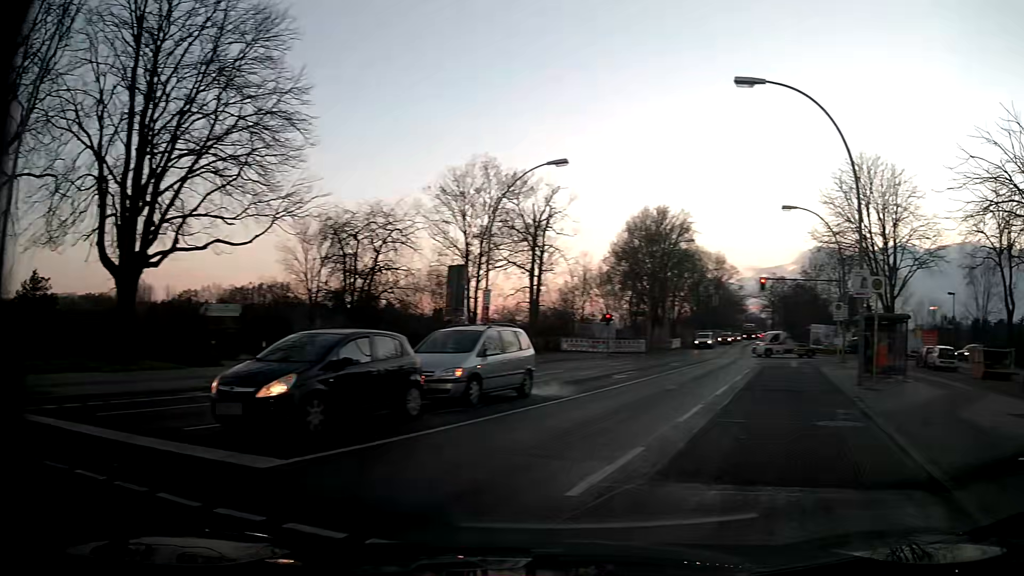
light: Day
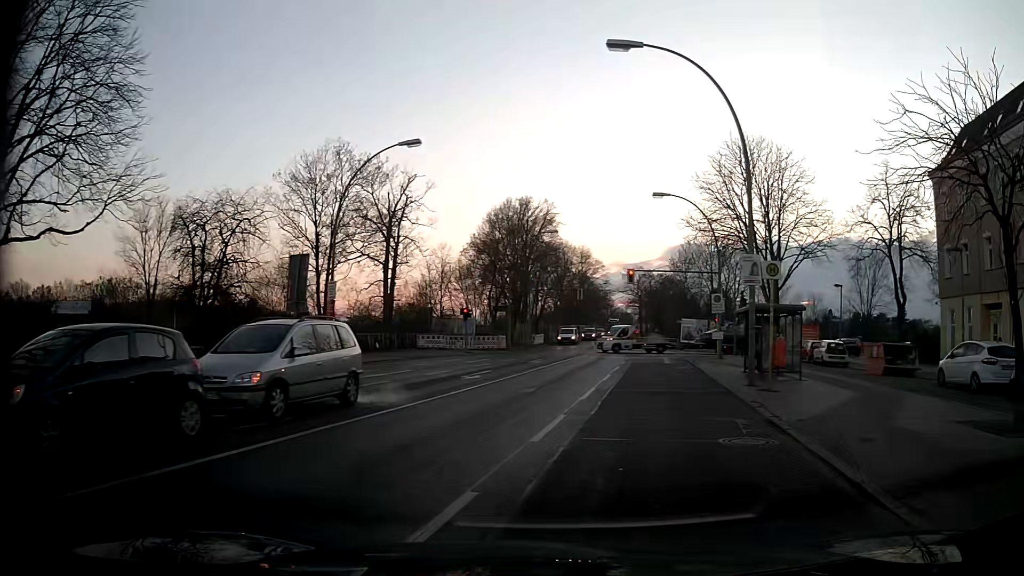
(+0.4, +2.9) m; +12°
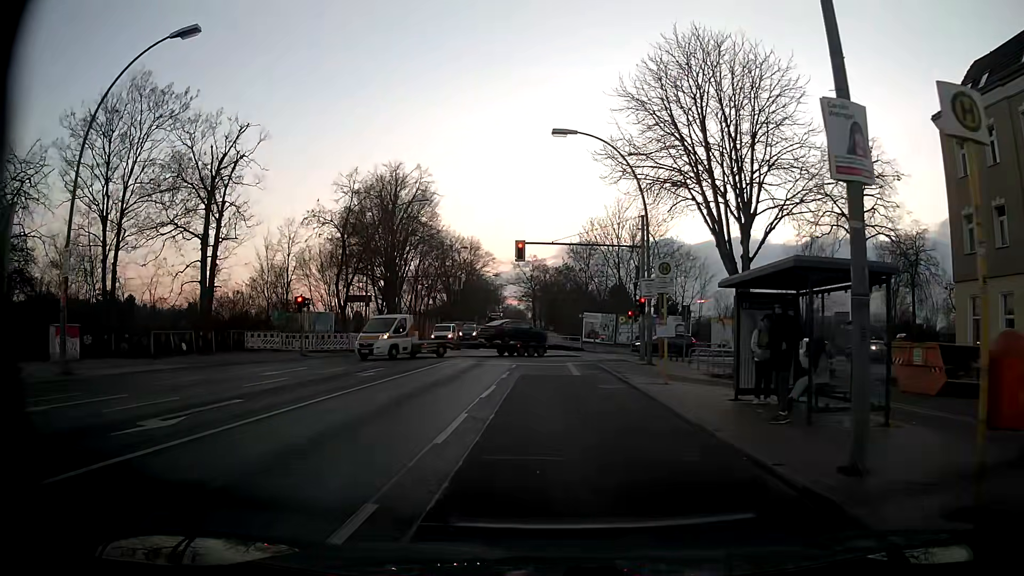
(+1.6, +12.7) m; +10°
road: secondary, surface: asphalt
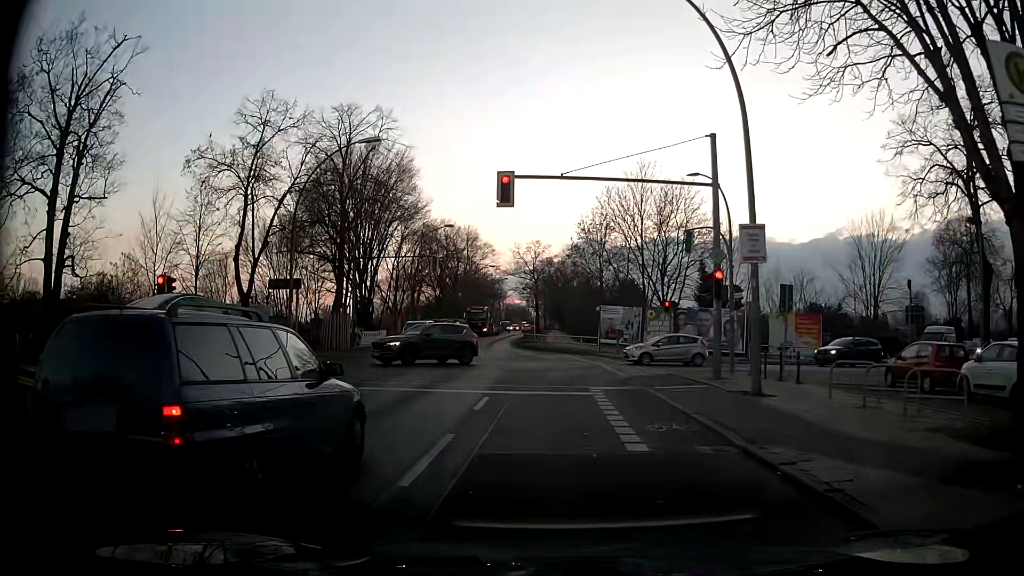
(-0.2, +14.3) m; -1°
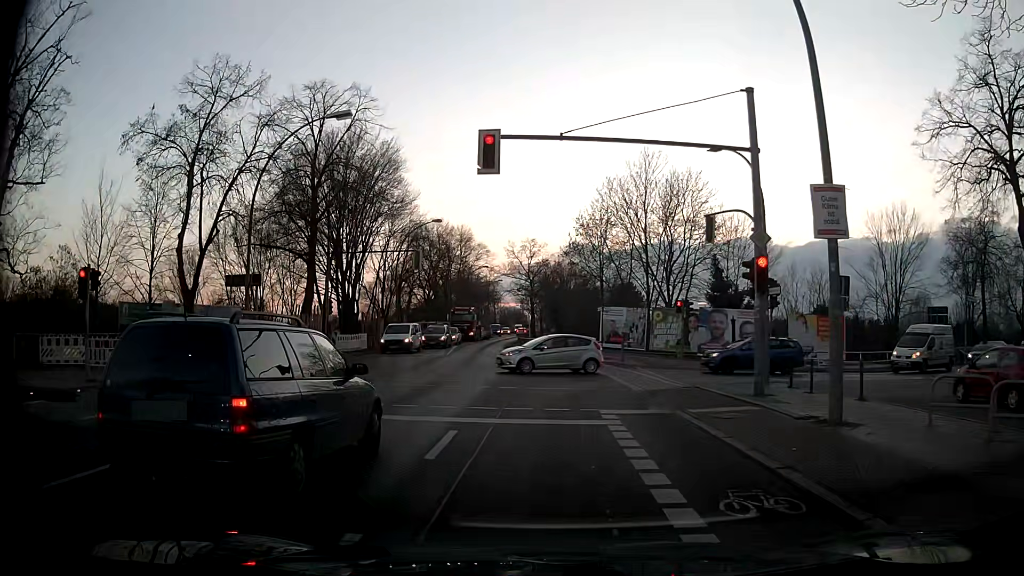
(0.0, +4.3) m; -1°
